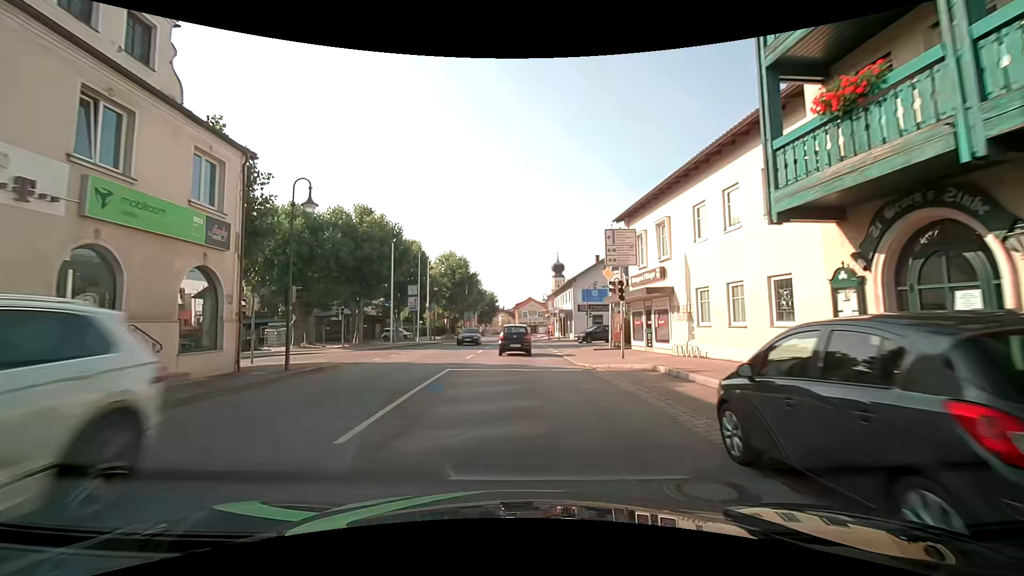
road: secondary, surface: asphalt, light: Day
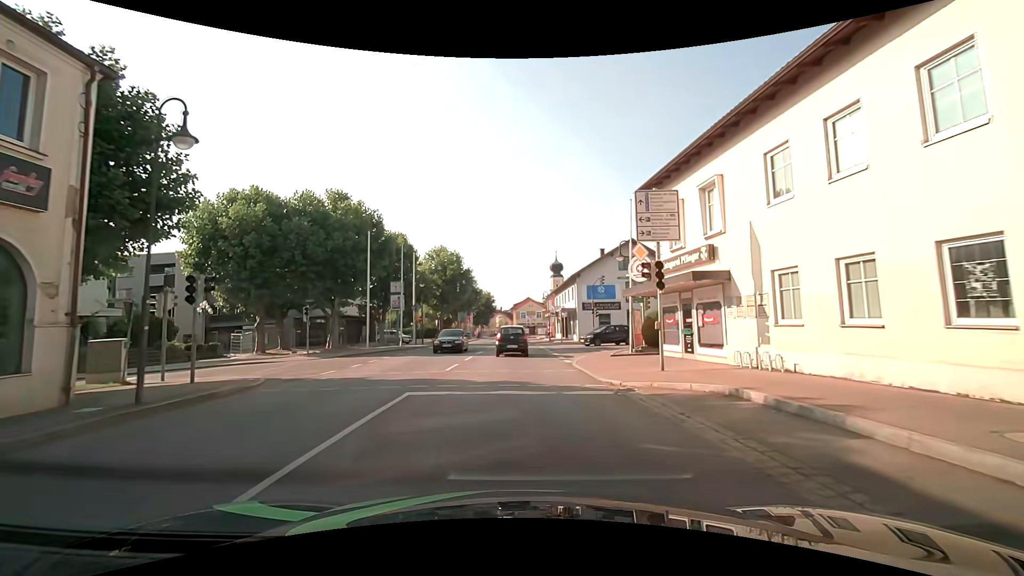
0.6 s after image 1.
(0.0, +5.7) m; 0°
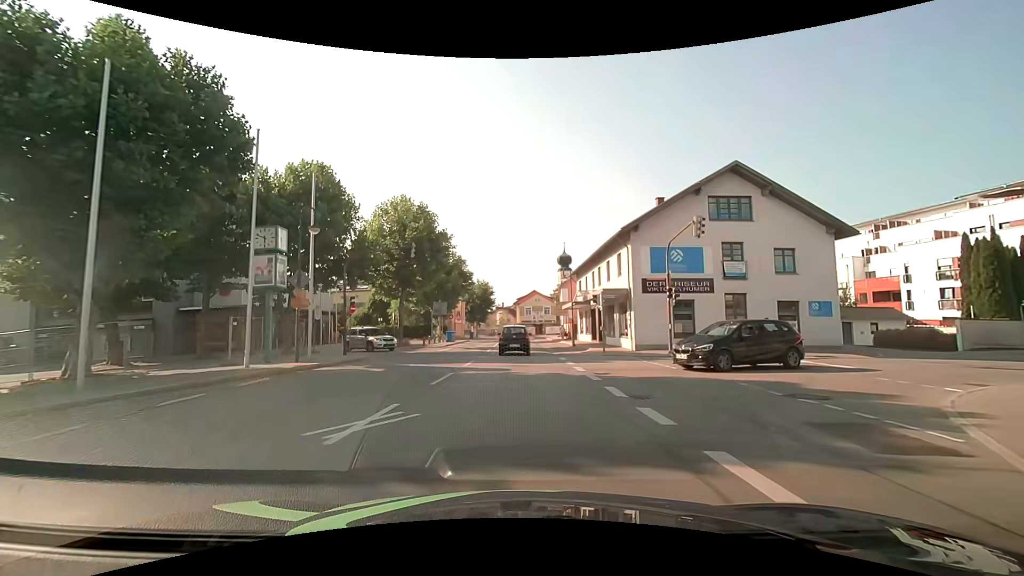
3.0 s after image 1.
(-0.2, +22.5) m; 0°
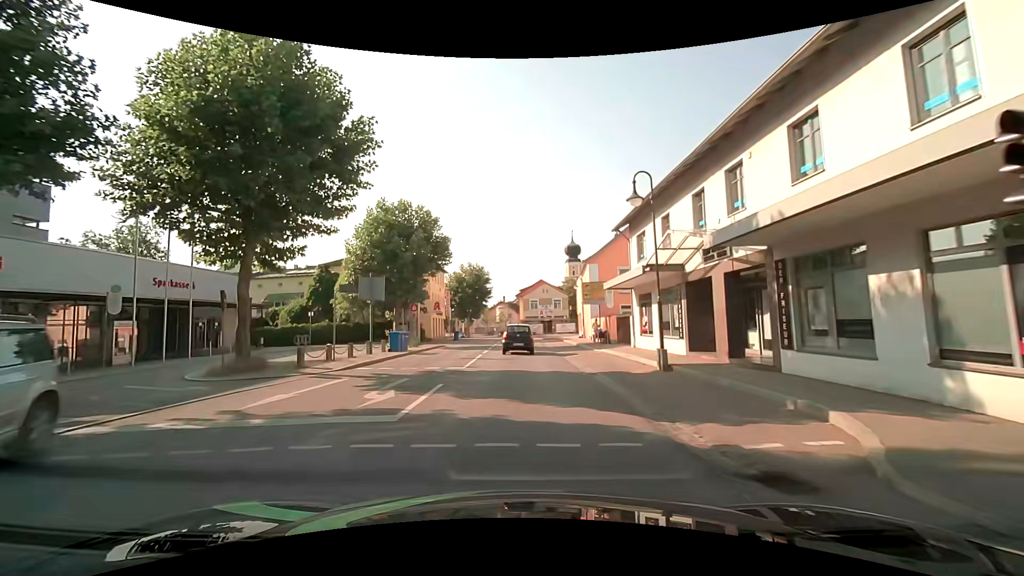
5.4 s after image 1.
(-0.1, +22.4) m; -1°
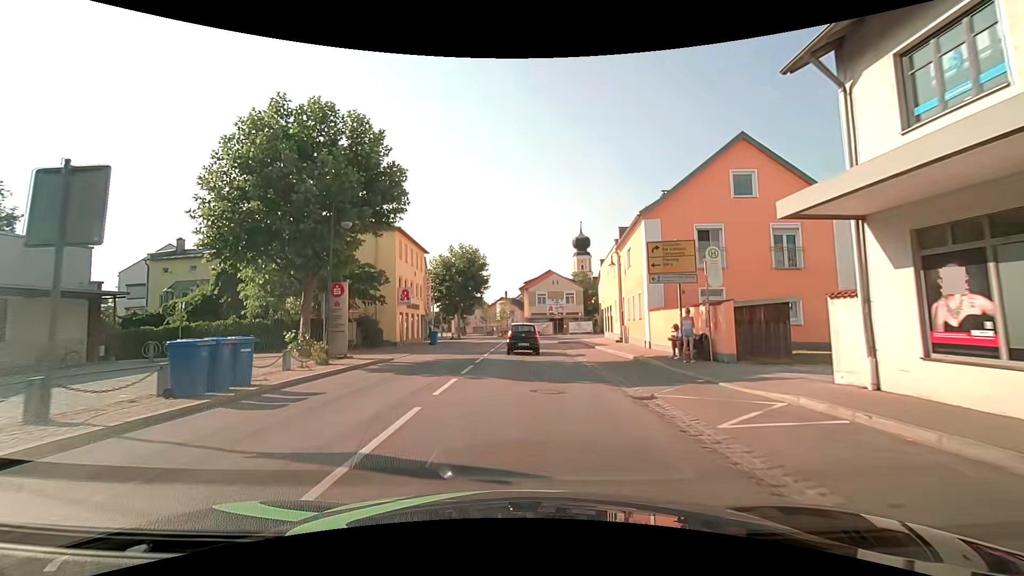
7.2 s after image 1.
(-0.1, +16.8) m; 0°
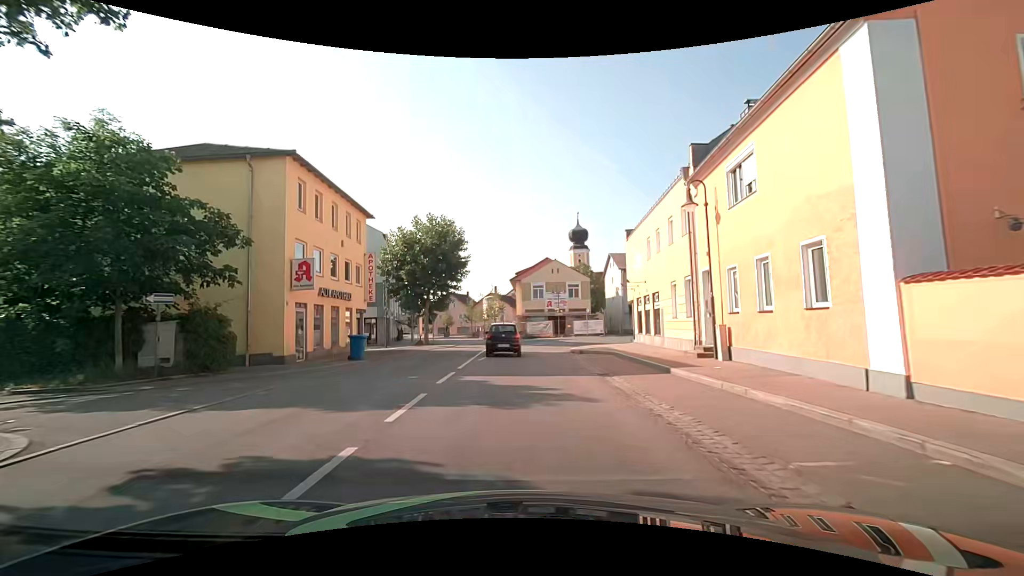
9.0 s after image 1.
(+0.2, +16.1) m; +1°
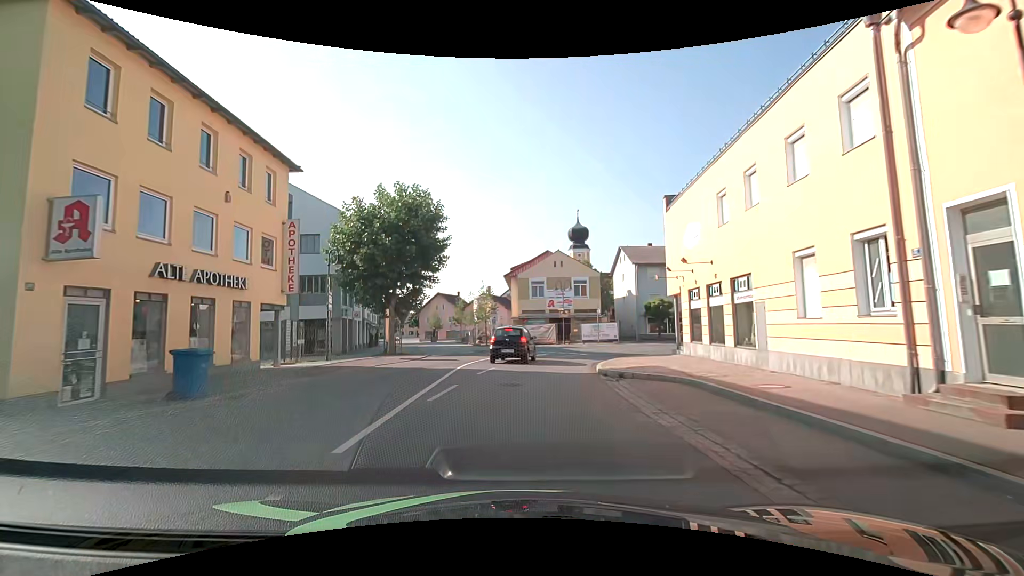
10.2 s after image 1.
(+0.1, +10.6) m; 0°
(0, +10) (+1, +20) (+5, +29) (+12, +37) (+20, +43) (+28, +48) (+37, +53) (+45, +58) (+52, +65) (+58, +73) m
